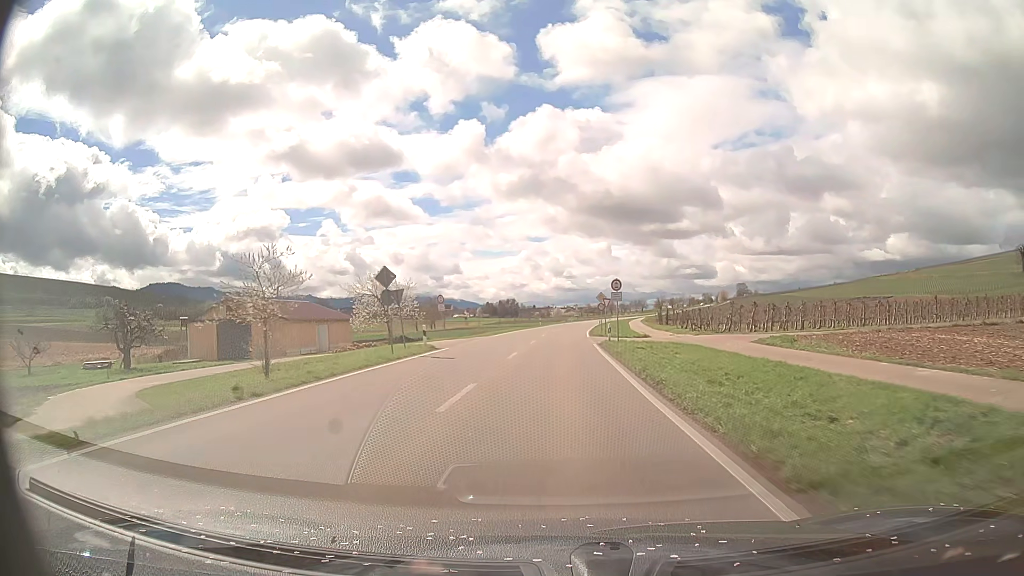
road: primary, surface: asphalt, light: Day
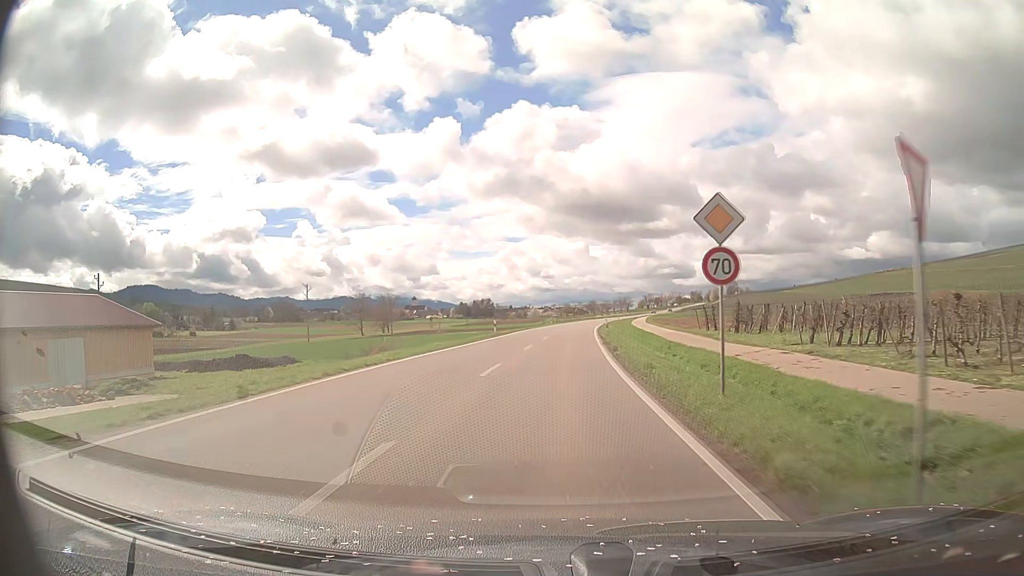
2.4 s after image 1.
(+0.8, +42.2) m; +2°
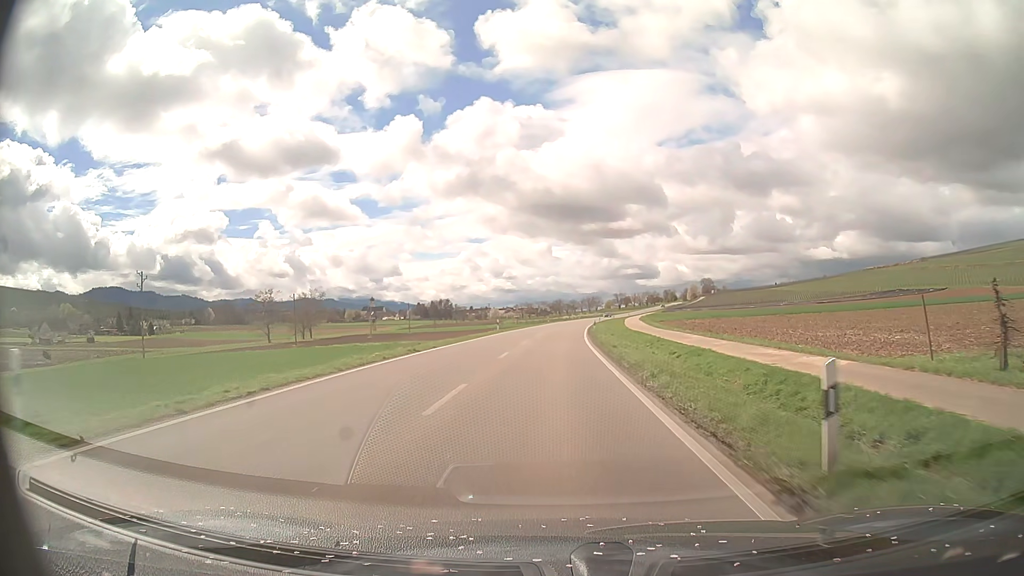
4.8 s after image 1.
(+1.1, +42.2) m; +3°
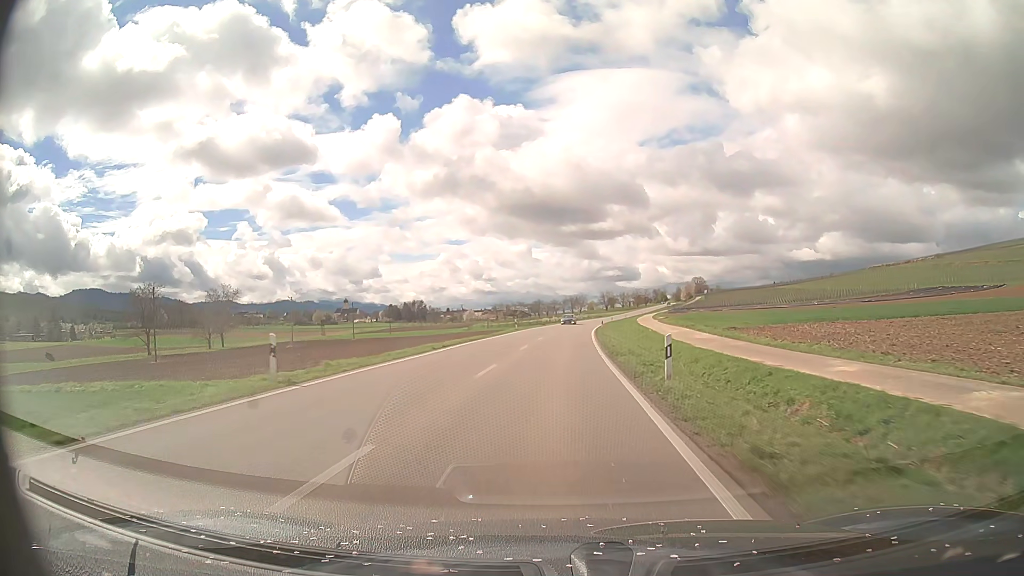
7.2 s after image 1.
(+0.7, +42.2) m; +2°
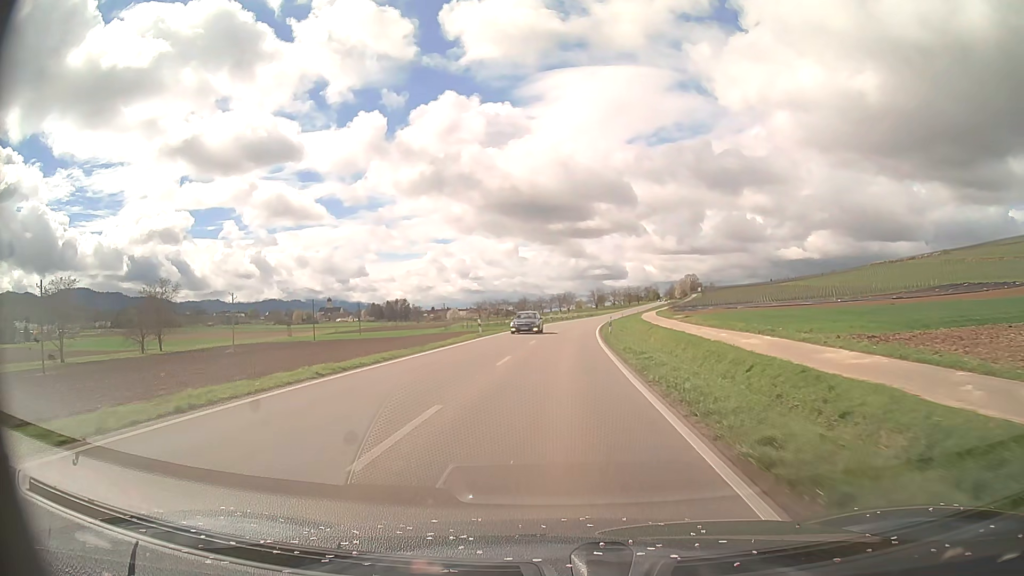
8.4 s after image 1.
(+0.2, +21.1) m; +1°
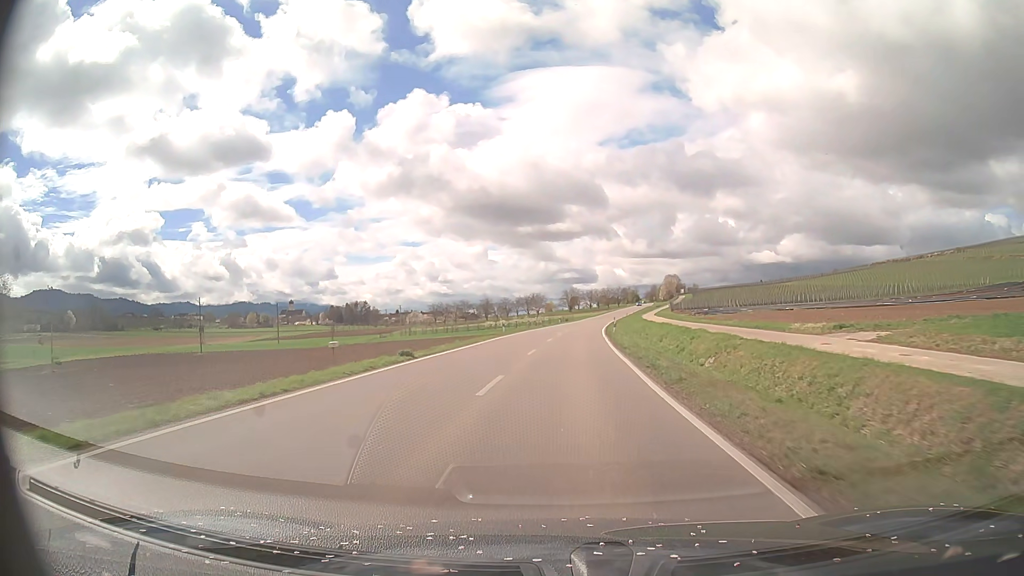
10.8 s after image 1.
(+1.0, +42.2) m; +3°
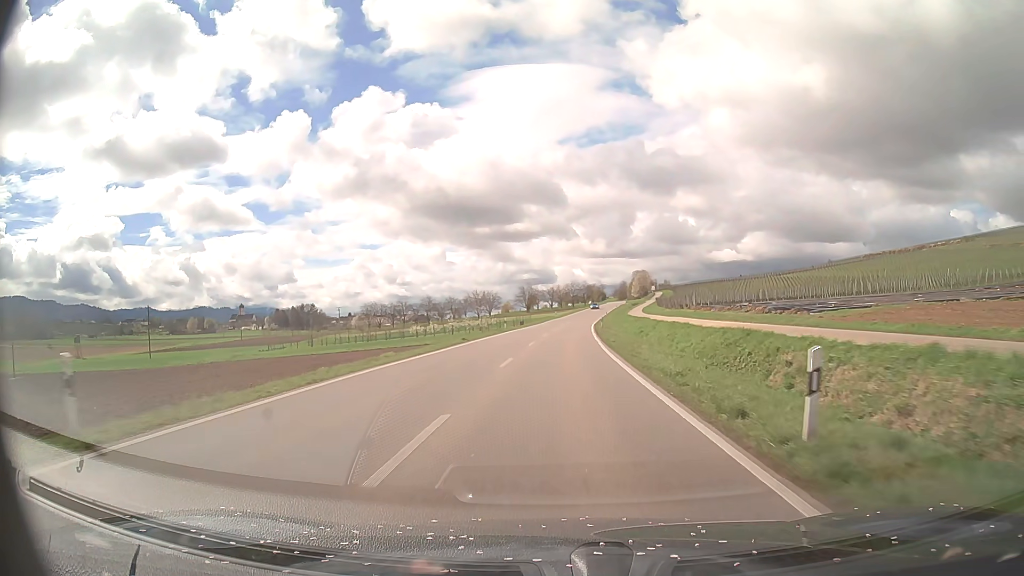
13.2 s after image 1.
(+1.4, +42.2) m; +4°
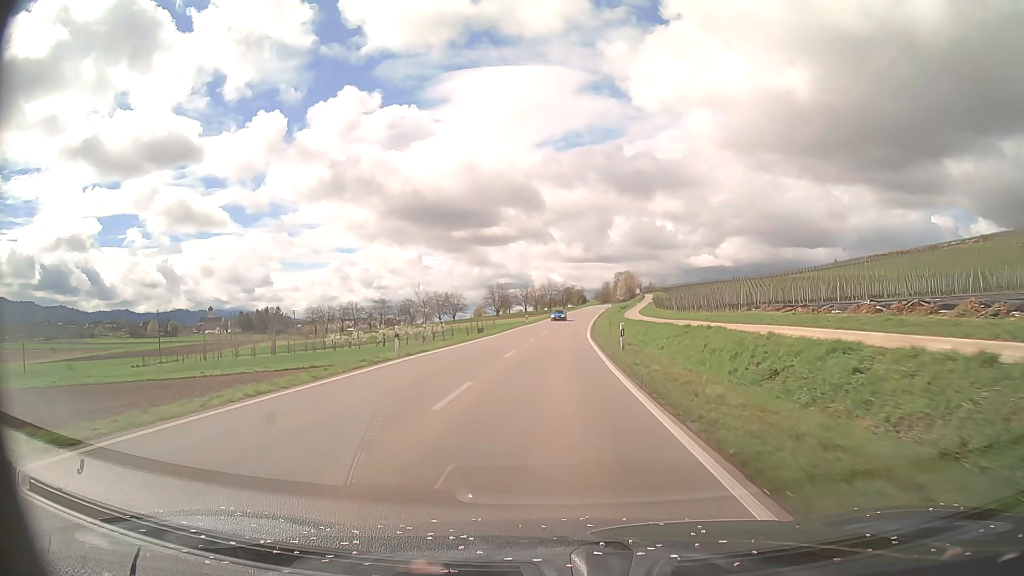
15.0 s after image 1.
(+0.6, +31.6) m; +2°
(0, +10) (0, +20) (0, +30) (0, +40) (+1, +50) (+1, +60) (+2, +70) (+3, +80) (+4, +90) (+5, +100) m
